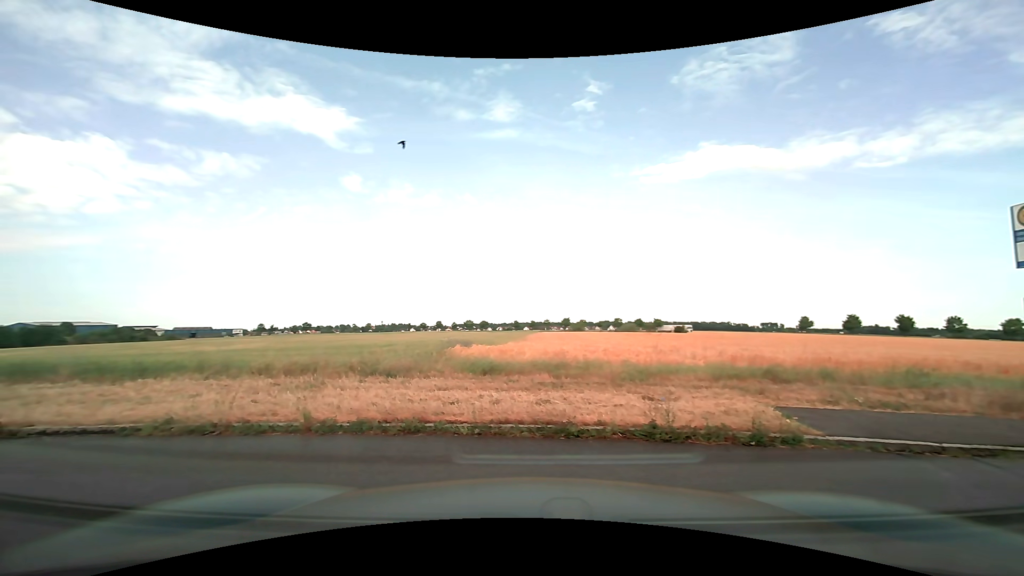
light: Day
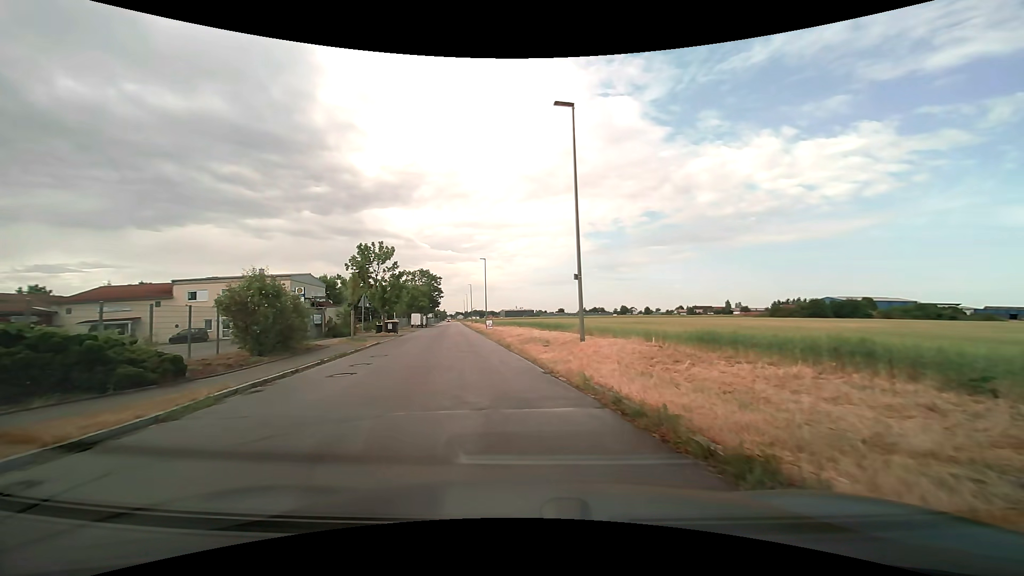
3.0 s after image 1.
(-7.5, +7.2) m; -80°
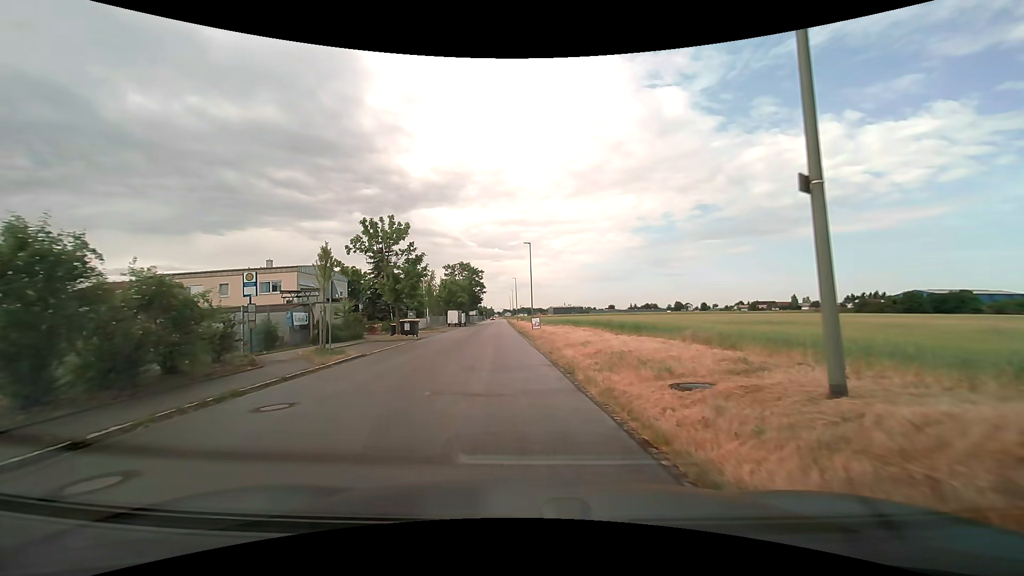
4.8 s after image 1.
(-0.5, +11.6) m; -5°
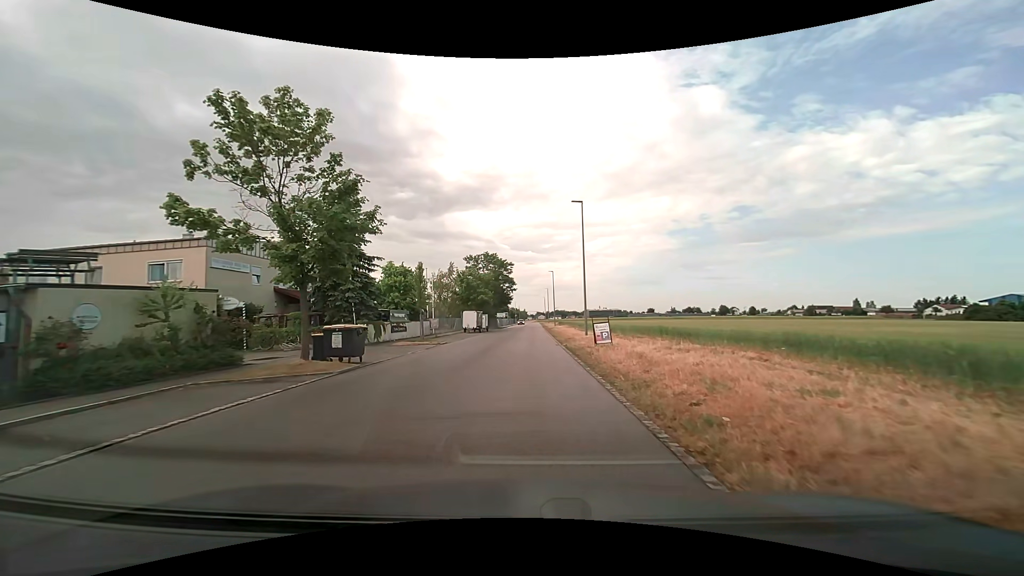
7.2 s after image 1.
(-1.0, +19.5) m; -4°
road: tertiary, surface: asphalt
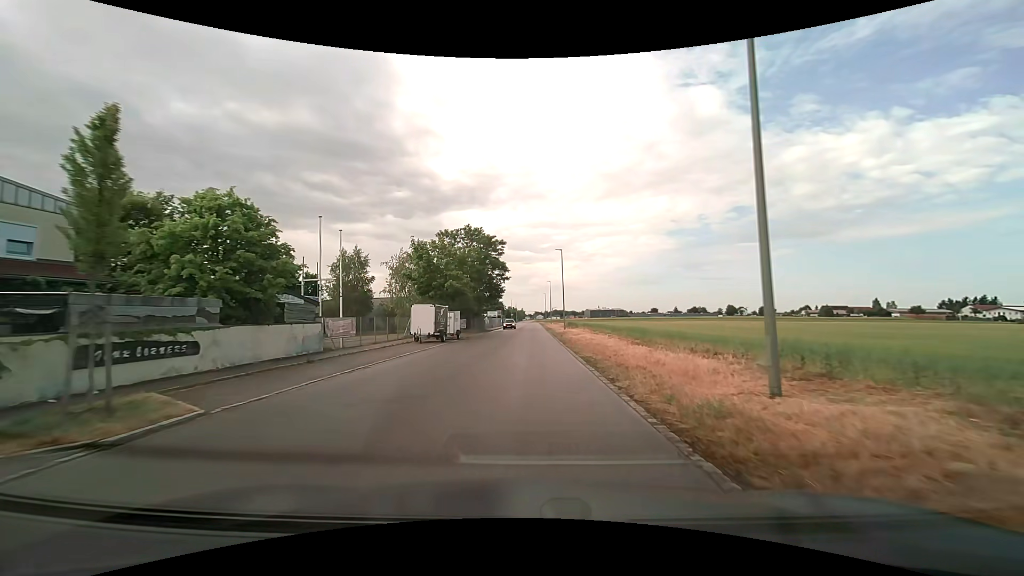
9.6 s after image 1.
(0.0, +24.1) m; 0°
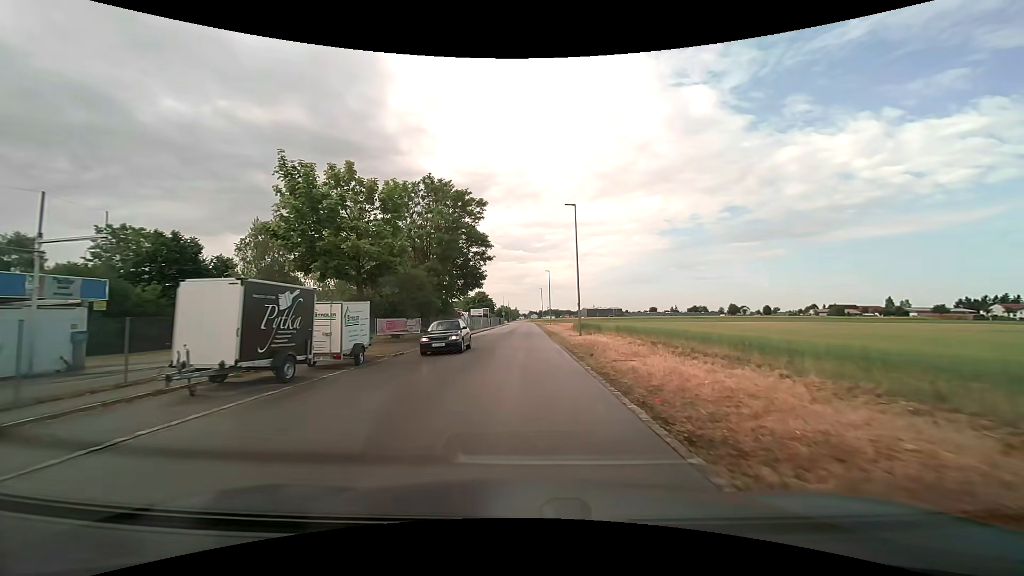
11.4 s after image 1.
(+0.1, +20.9) m; 0°
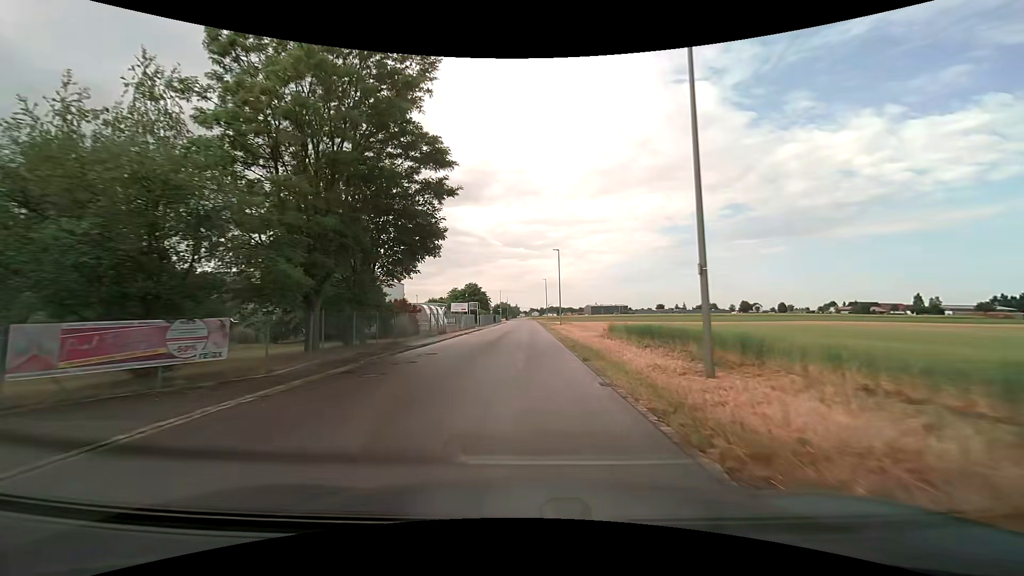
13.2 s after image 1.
(0.0, +22.3) m; 0°
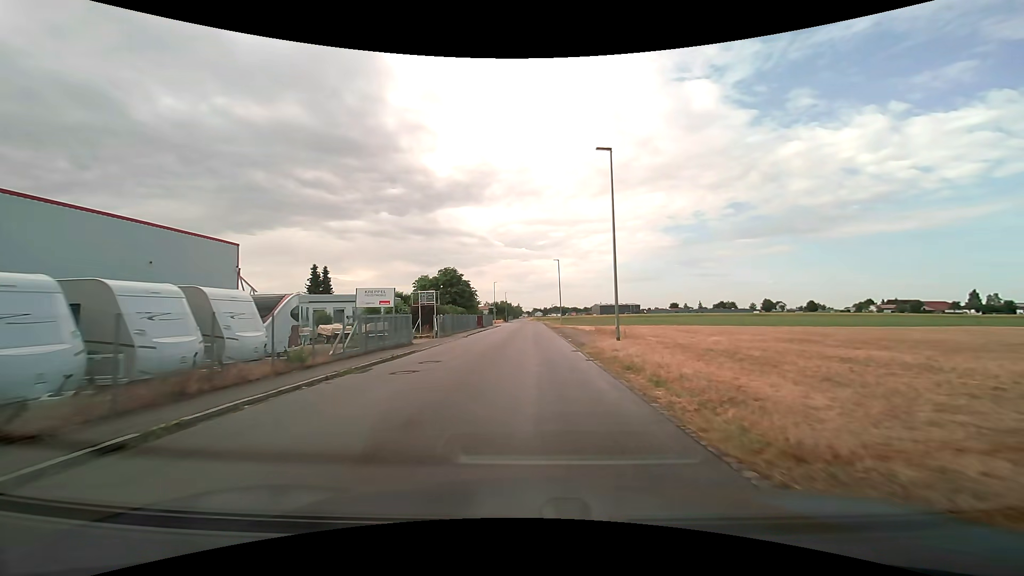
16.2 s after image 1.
(-0.4, +34.5) m; 0°
(0, +10) (0, +20) (0, +30) (0, +40) (0, +50) (0, +60) (0, +70) (0, +80) (0, +90) (0, +100) m
